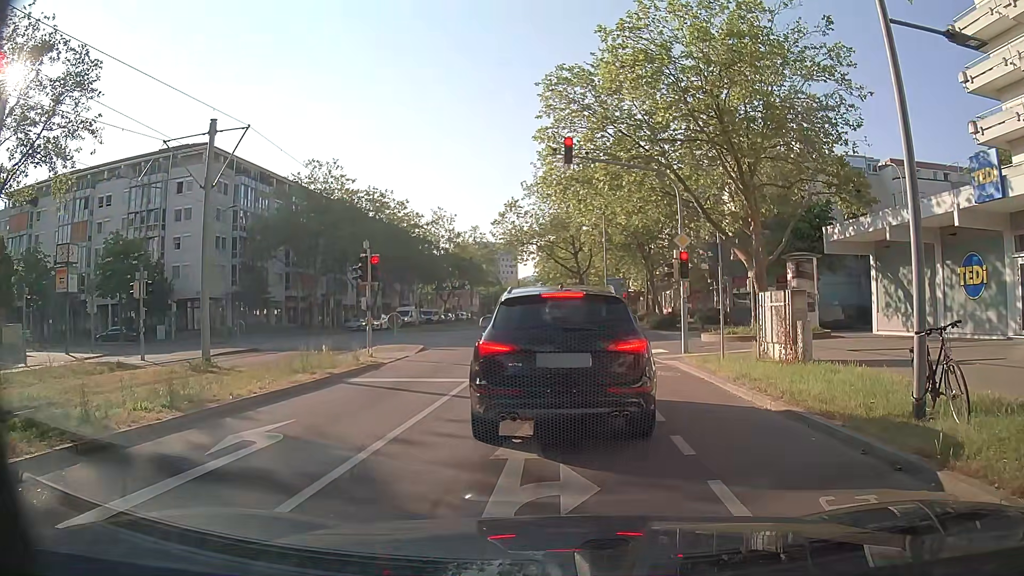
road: tertiary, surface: asphalt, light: Day
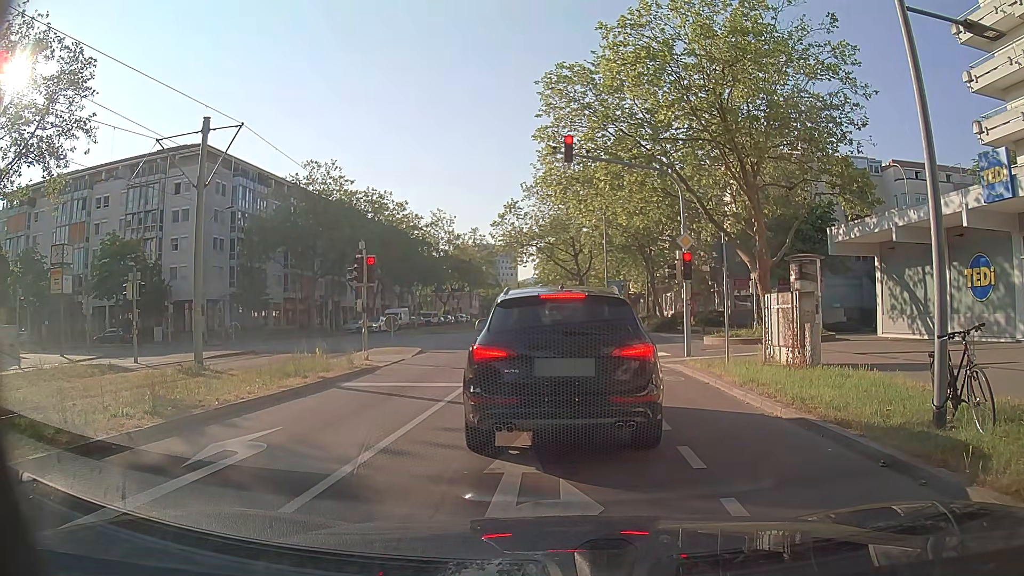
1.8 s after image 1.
(0.0, +0.5) m; 0°
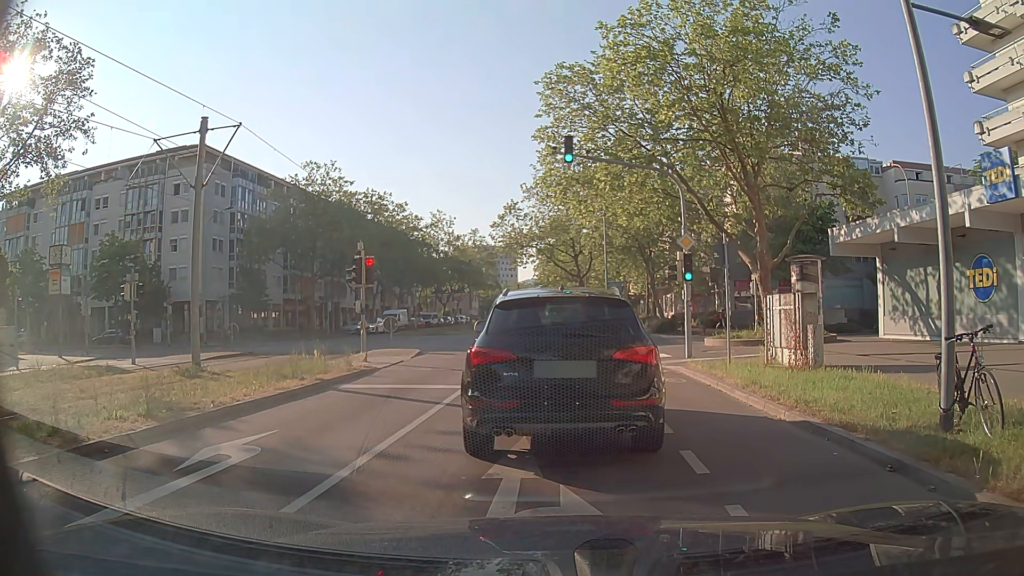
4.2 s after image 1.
(0.0, +0.2) m; 0°
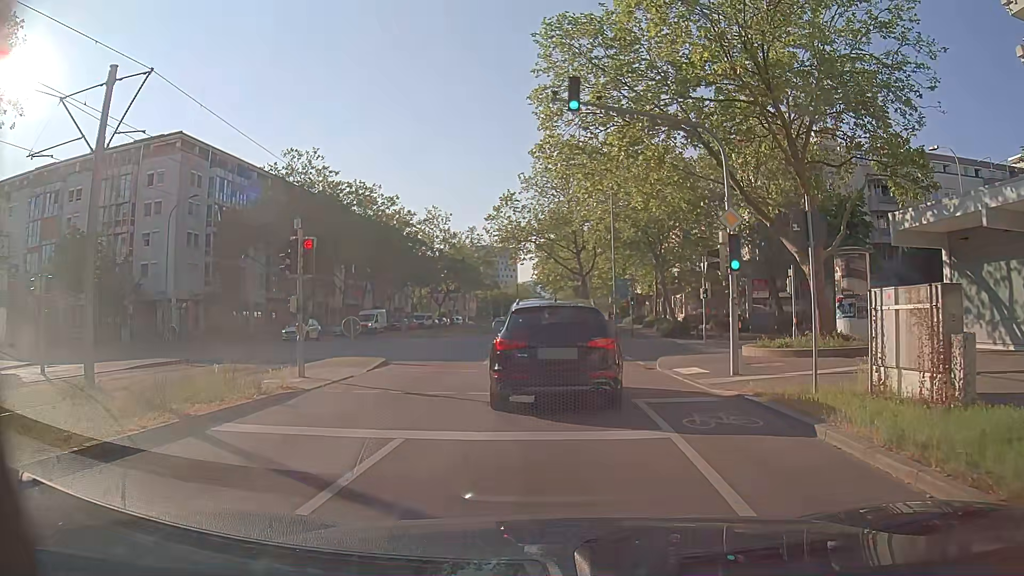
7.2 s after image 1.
(0.0, +5.6) m; -1°
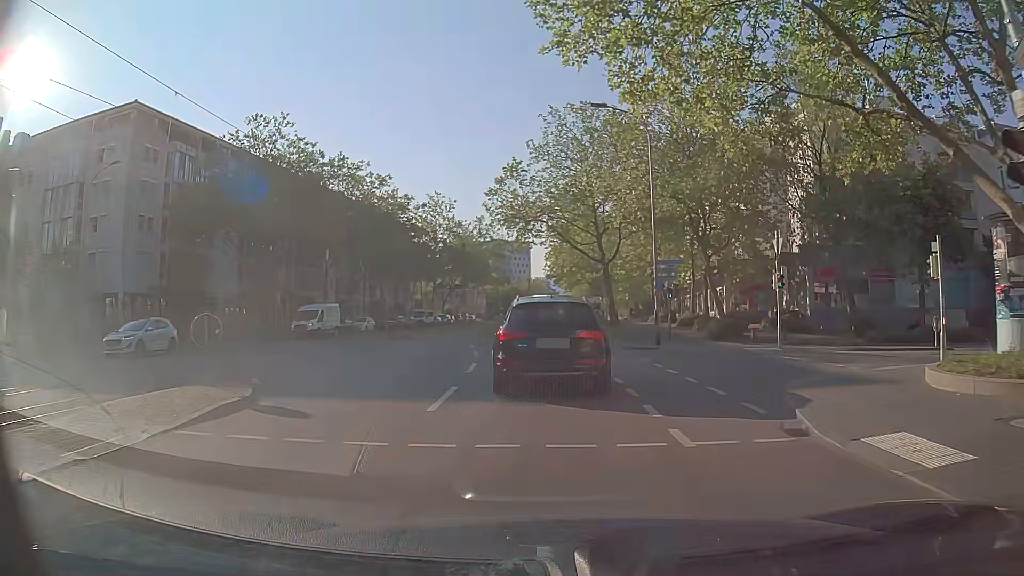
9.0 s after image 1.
(-0.1, +10.6) m; -1°
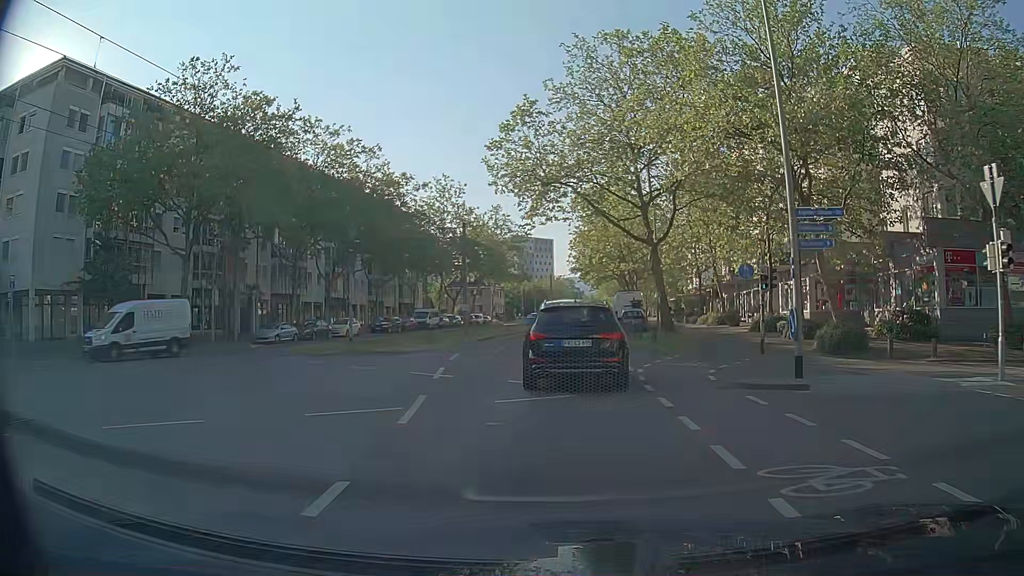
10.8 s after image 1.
(-0.2, +13.1) m; -2°
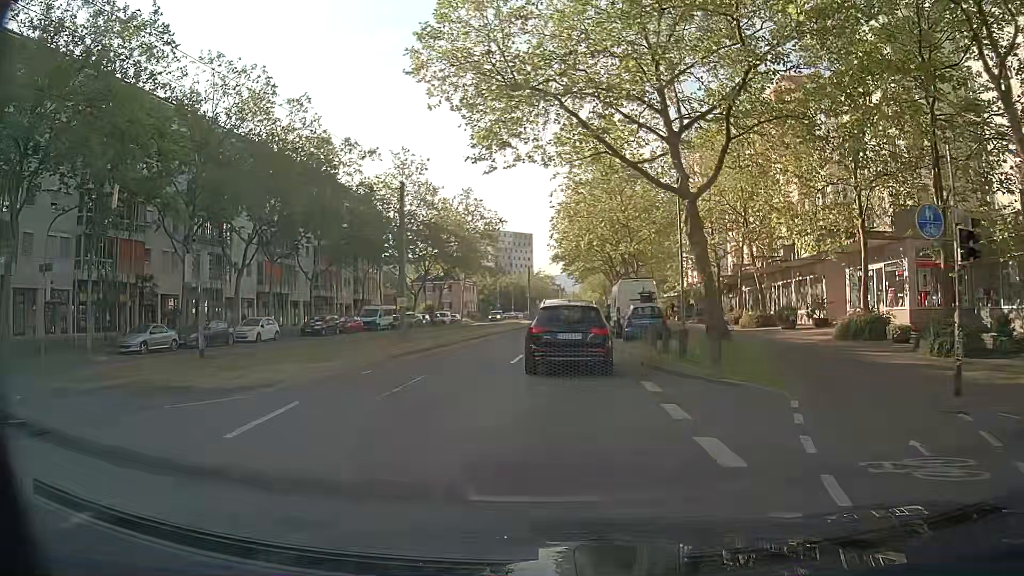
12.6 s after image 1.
(+0.3, +13.5) m; +2°
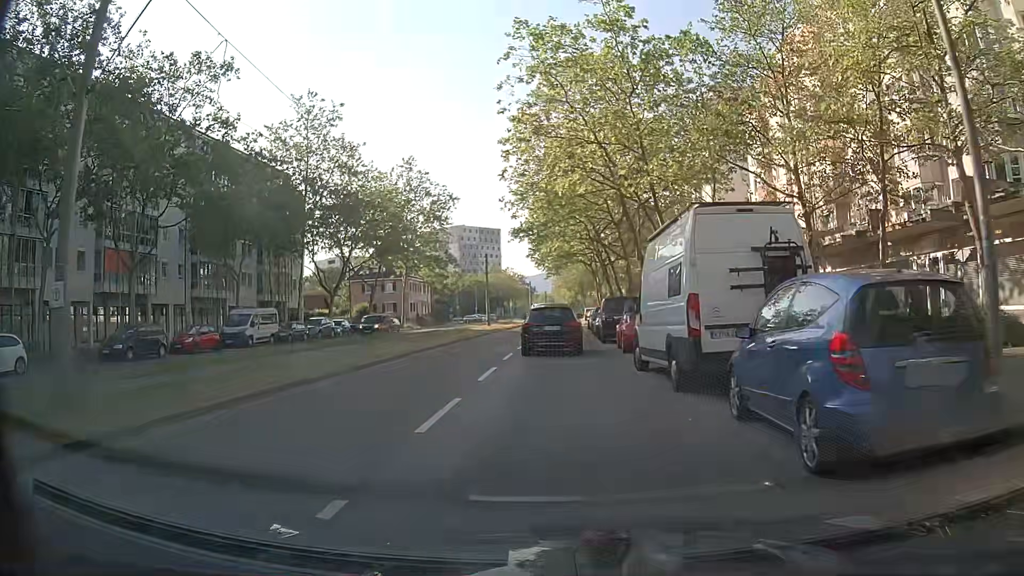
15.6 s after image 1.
(+0.5, +21.7) m; +1°
